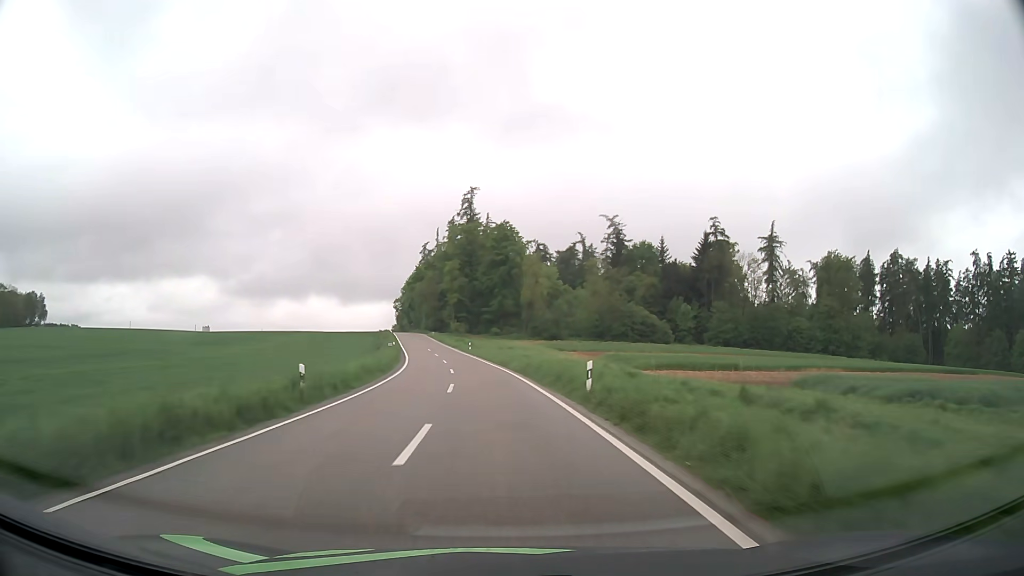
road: tertiary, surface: asphalt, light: Day
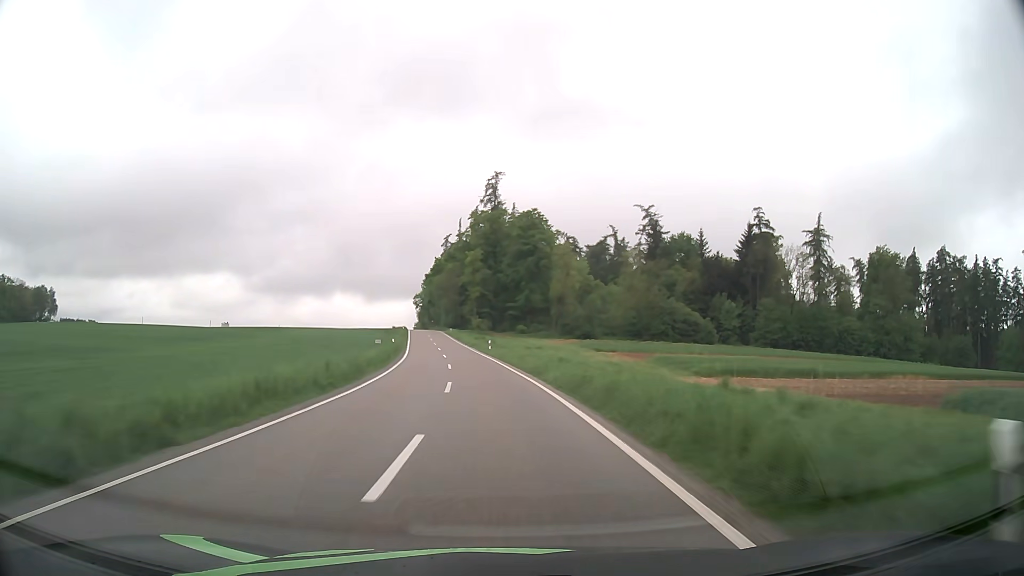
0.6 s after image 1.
(-0.2, +14.2) m; -2°
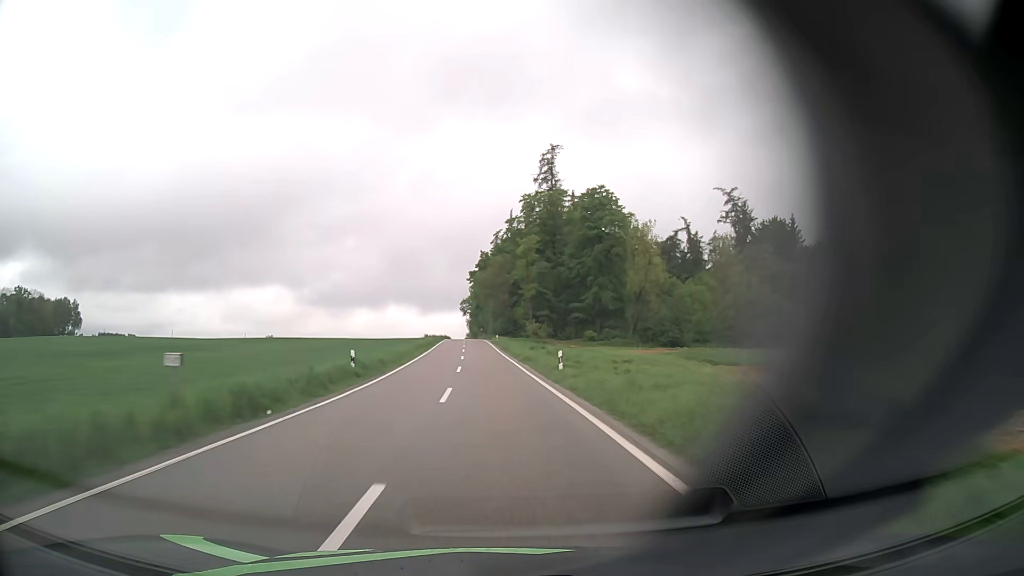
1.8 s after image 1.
(-1.1, +28.4) m; -5°
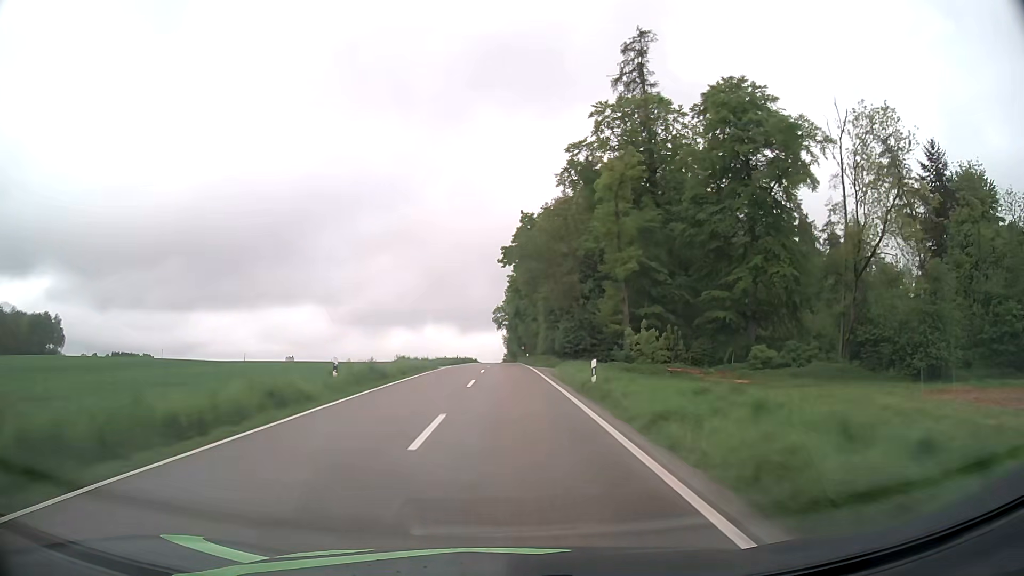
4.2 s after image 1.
(-2.6, +55.4) m; -4°
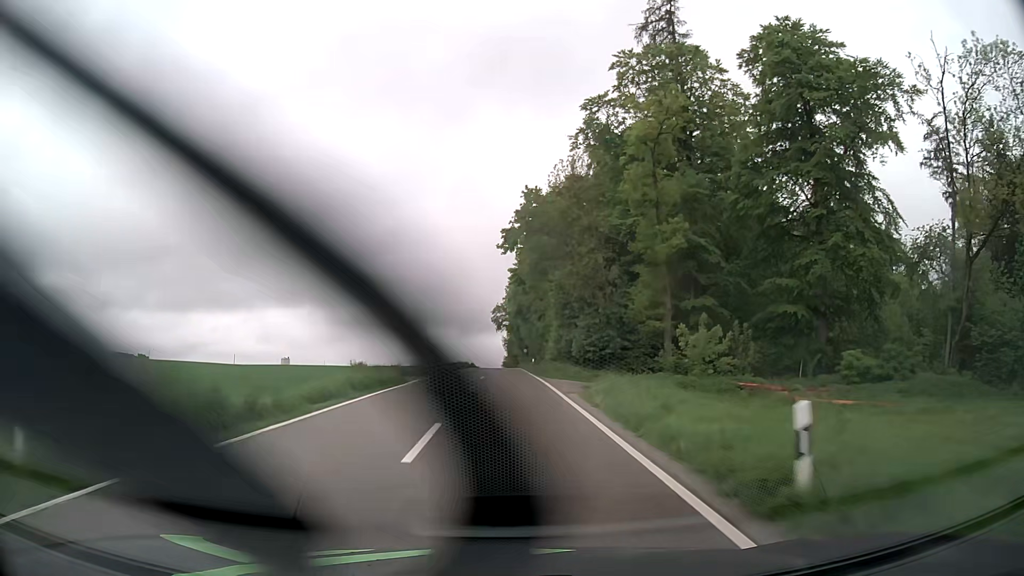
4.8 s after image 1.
(0.0, +13.3) m; 0°
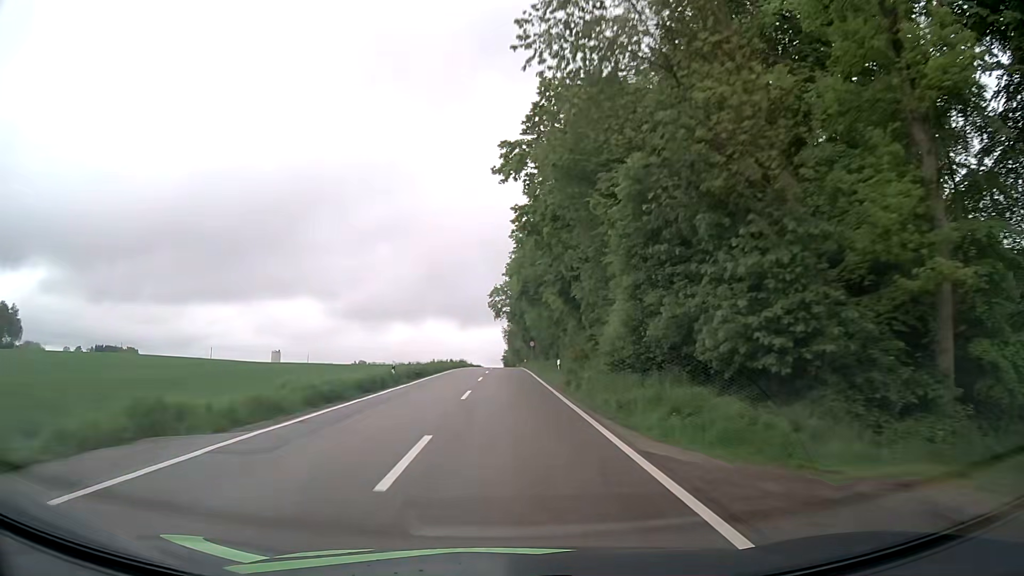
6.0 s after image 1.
(0.0, +26.1) m; 0°
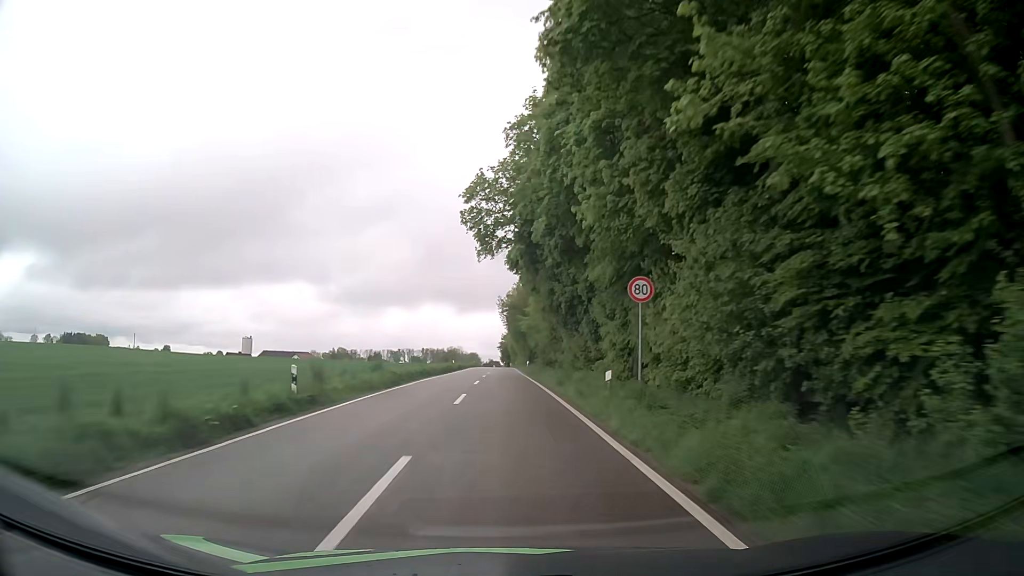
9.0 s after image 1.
(-0.2, +63.6) m; 0°
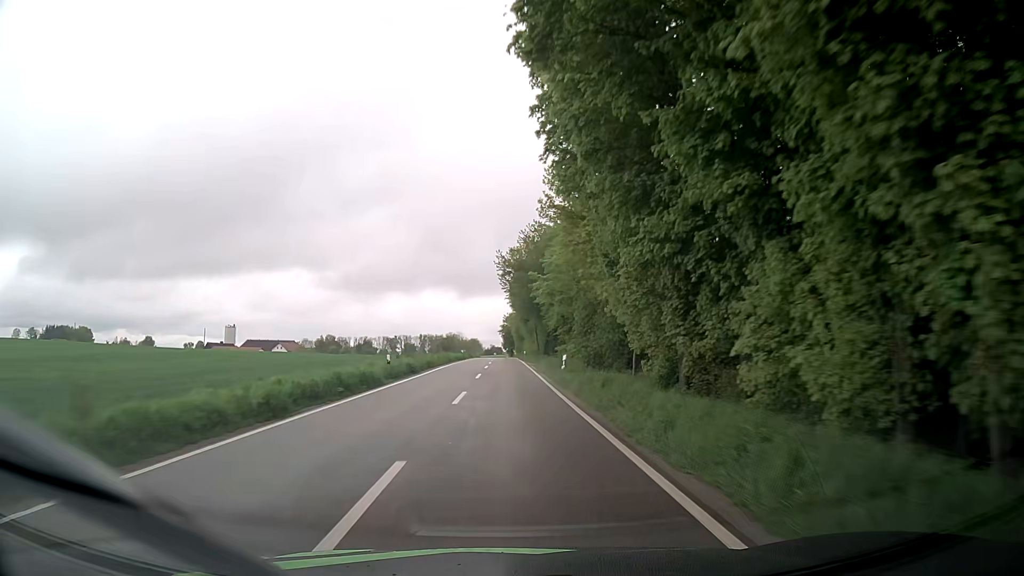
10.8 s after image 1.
(0.0, +37.9) m; 0°
(0, +10) (0, +20) (0, +30) (0, +40) (0, +50) (0, +60) (0, +70) (0, +80) (0, +90) (0, +100) m
